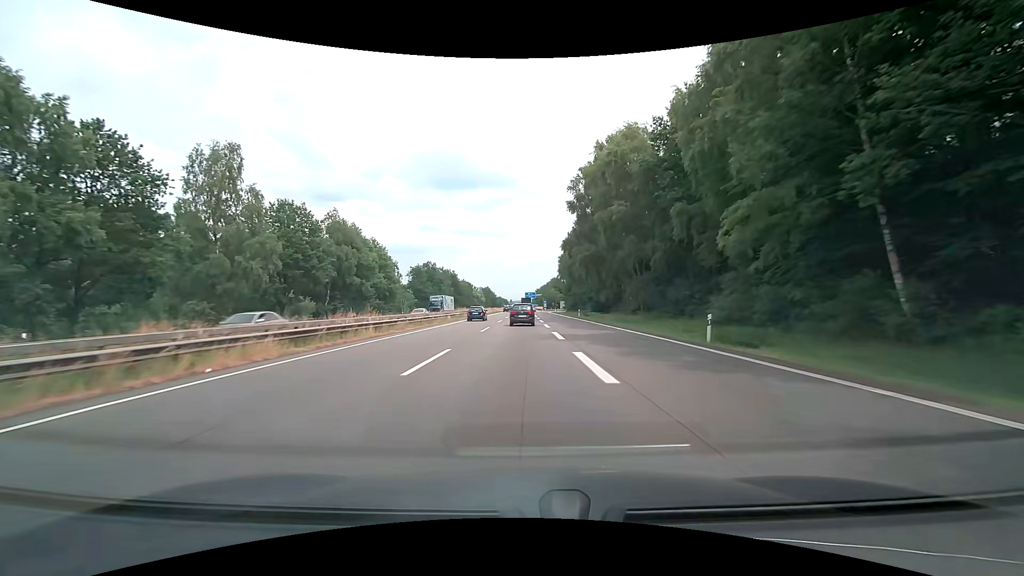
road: motorway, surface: asphalt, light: Day
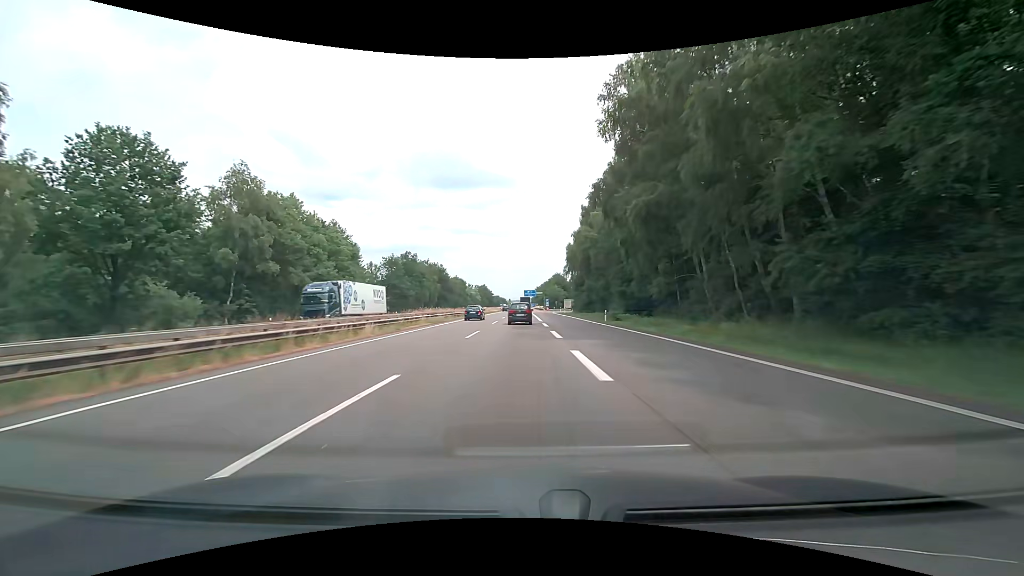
(0.0, +24.0) m; 0°
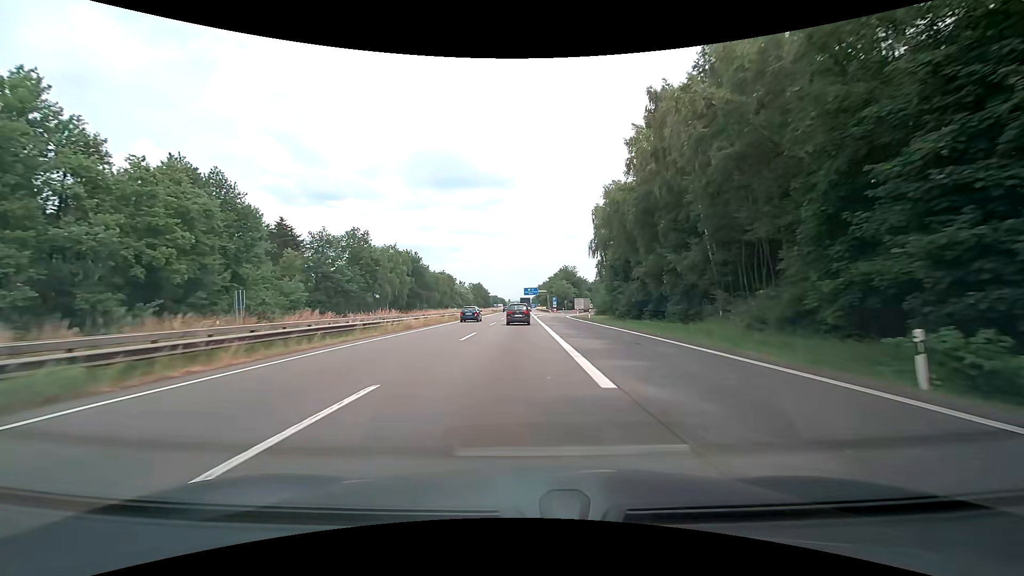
(+0.1, +36.8) m; +1°
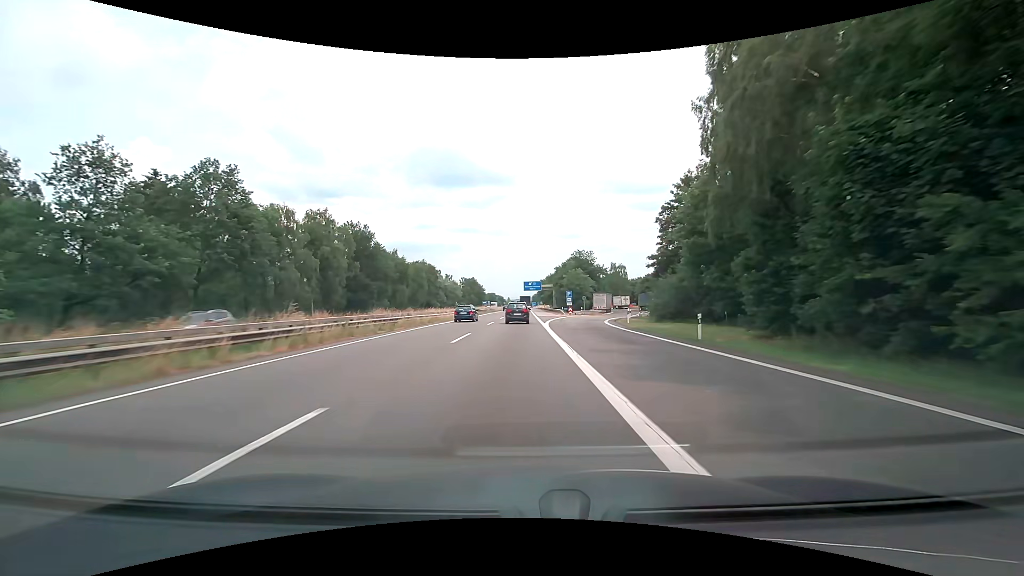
(-0.5, +37.5) m; -1°
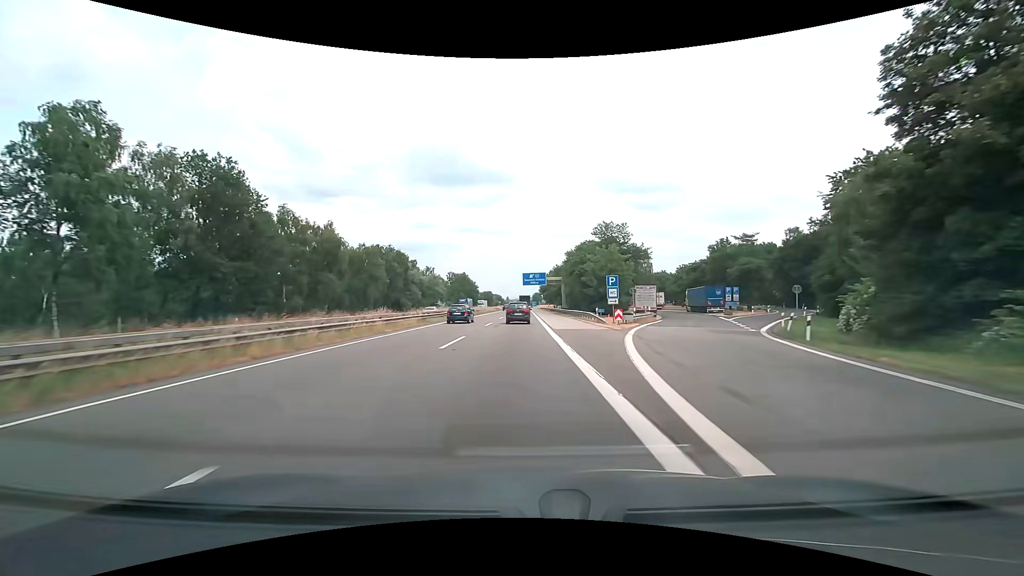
(0.0, +37.6) m; 0°
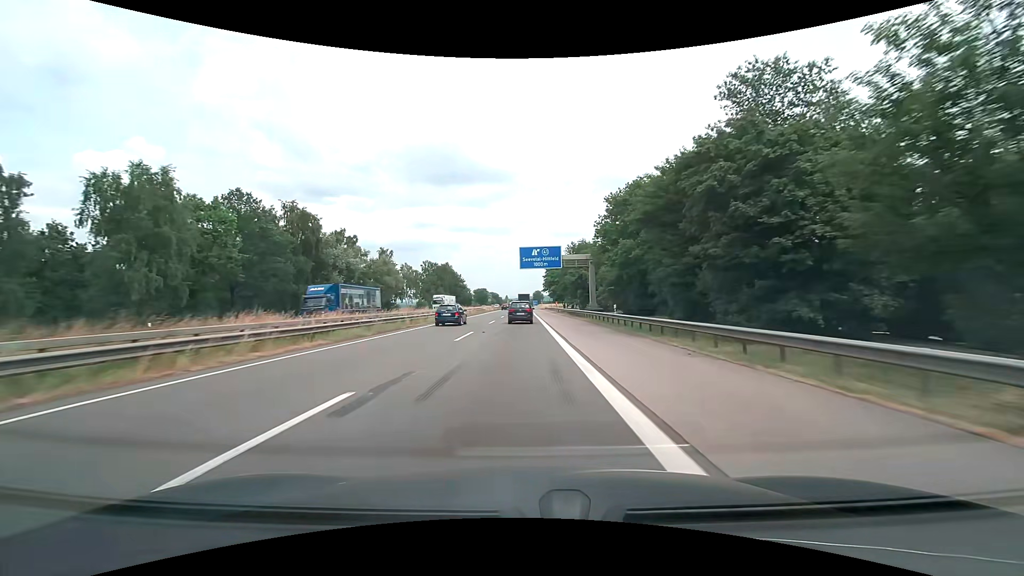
(+0.1, +49.7) m; 0°
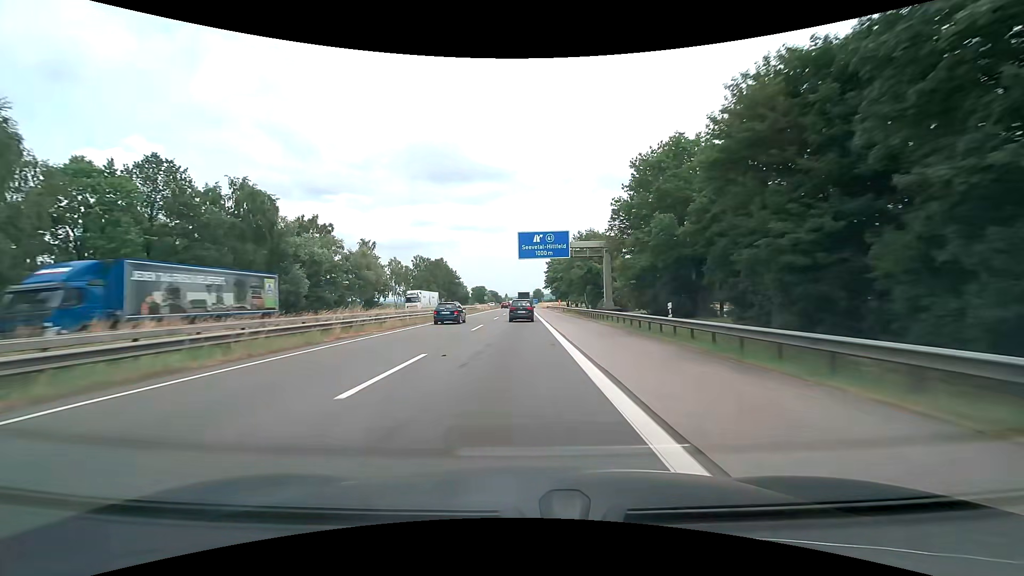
(0.0, +11.9) m; 0°
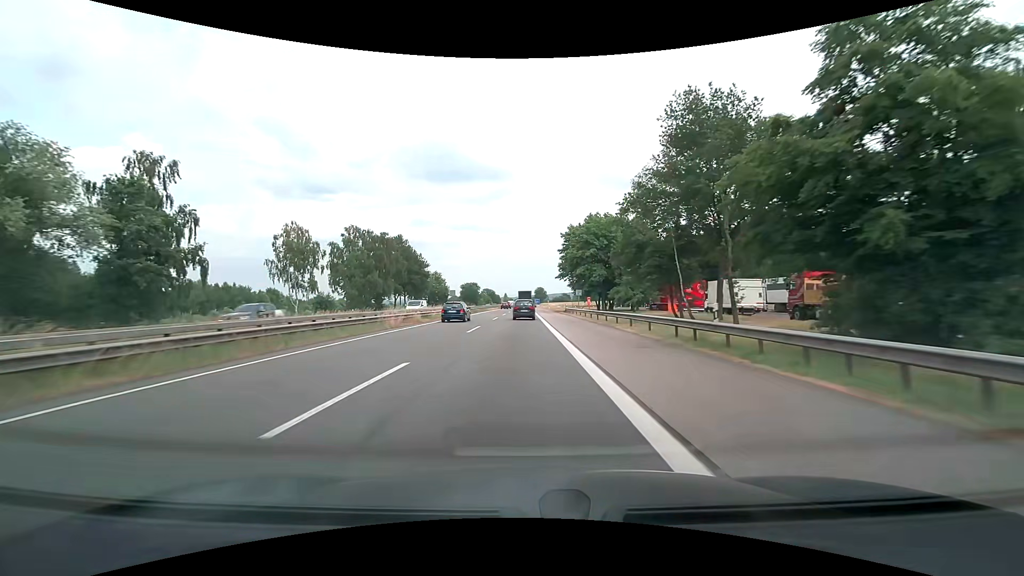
(-0.3, +55.1) m; -1°
(0, +10) (0, +20) (0, +30) (0, +40) (0, +50) (+1, +60) (+1, +70) (+1, +80) (+1, +90) (+1, +100) m
